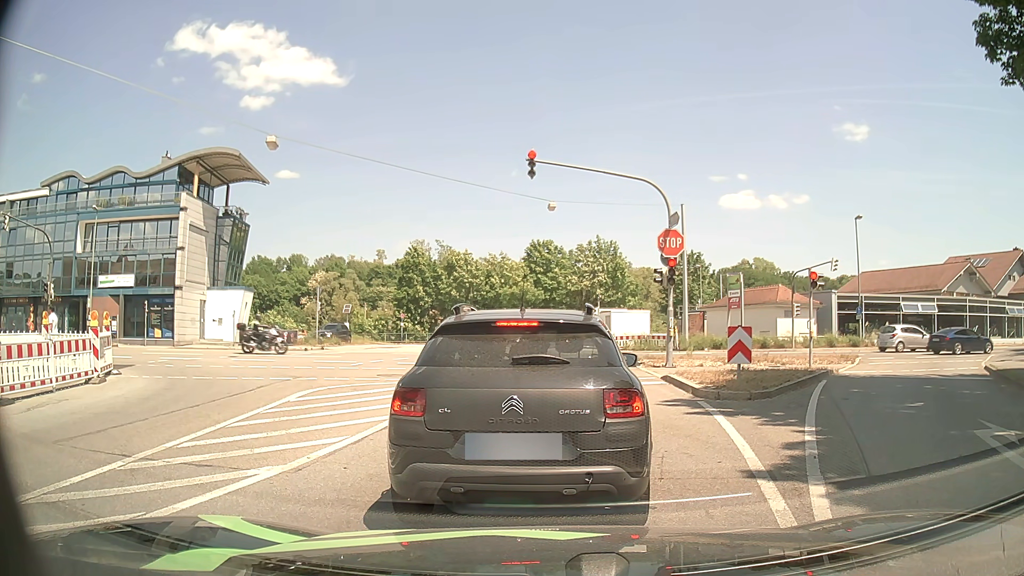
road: tertiary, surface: asphalt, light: Day
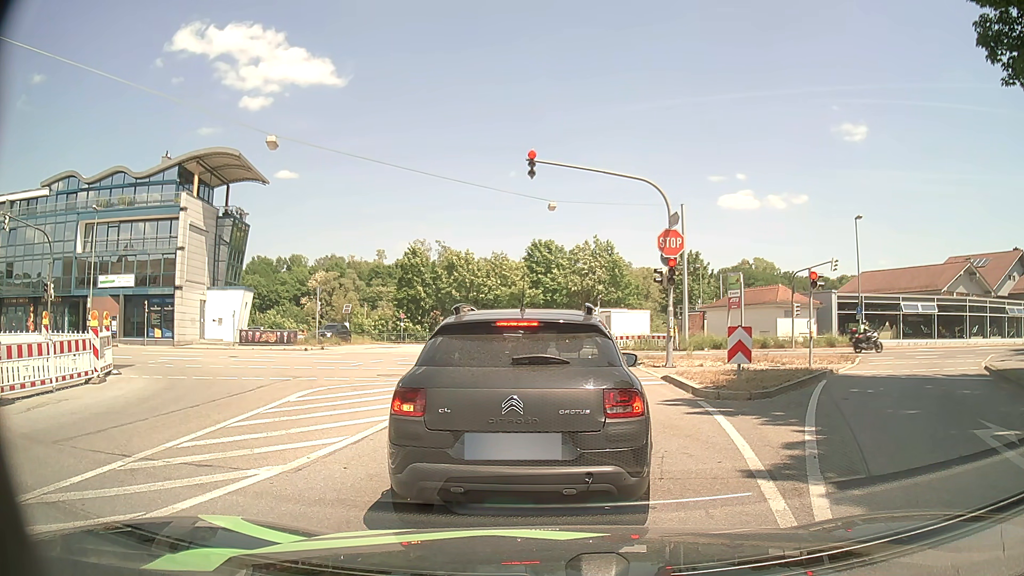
(0.0, 0.0) m; 0°
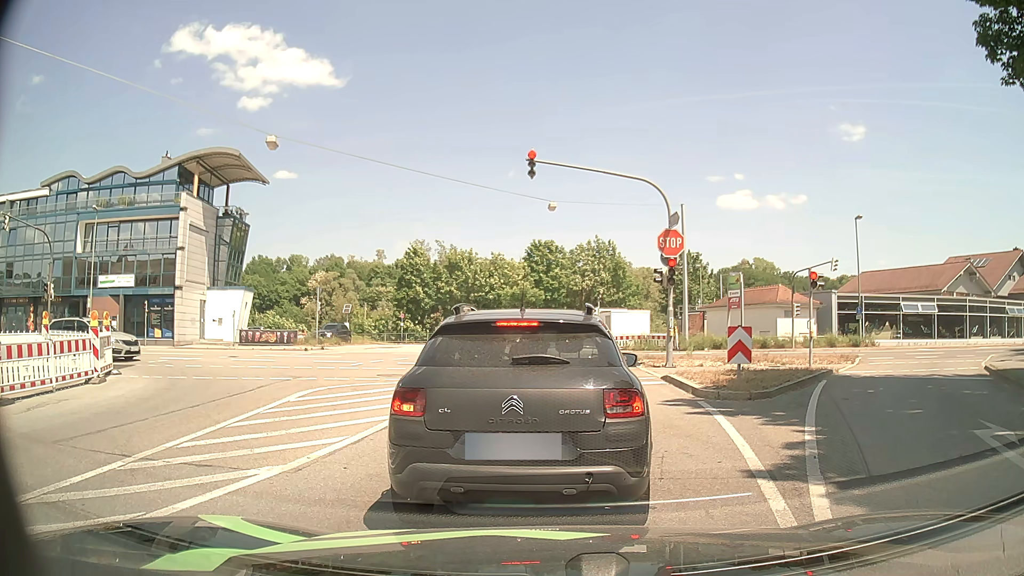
(0.0, 0.0) m; 0°
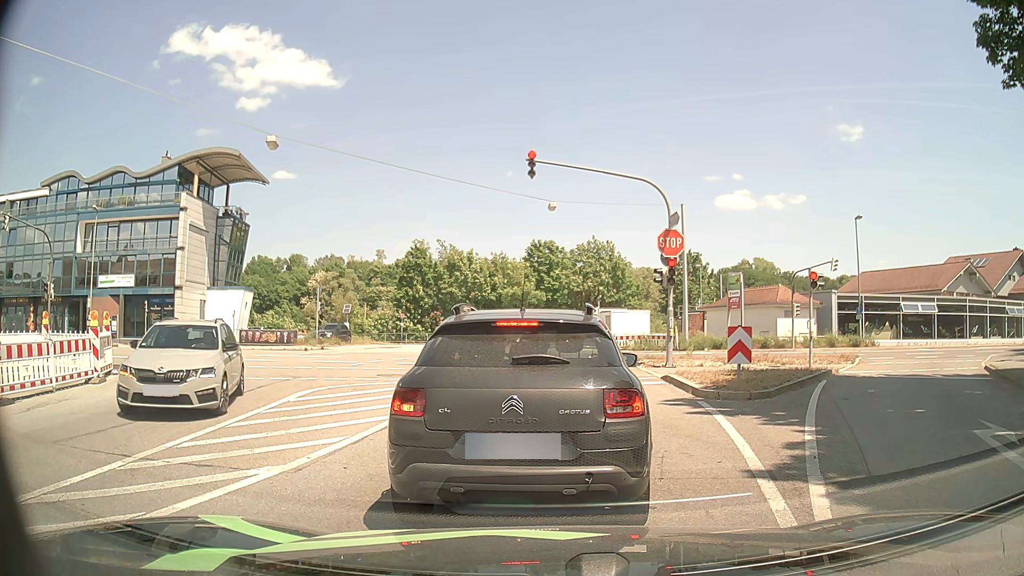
(0.0, 0.0) m; 0°
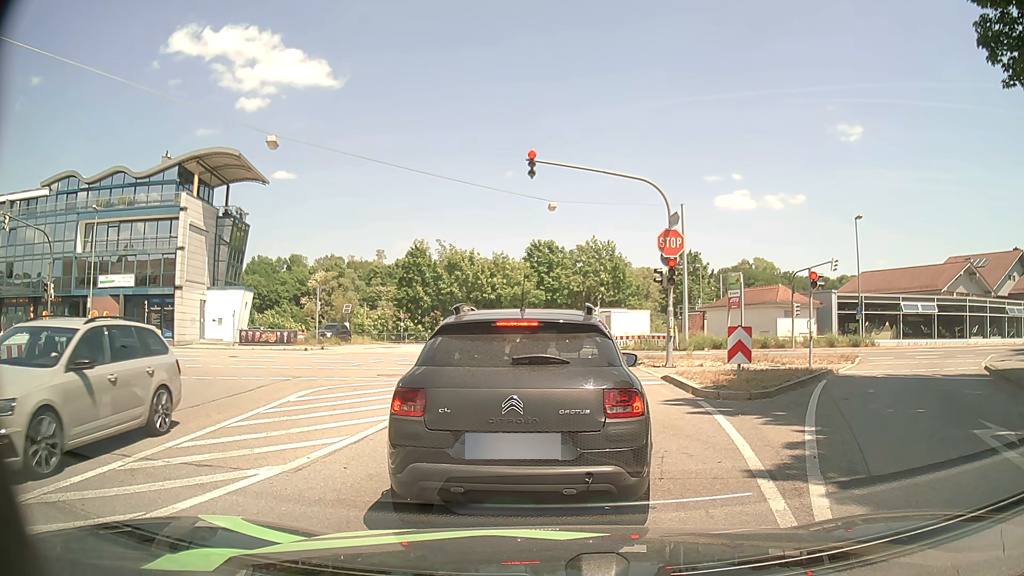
(0.0, 0.0) m; 0°
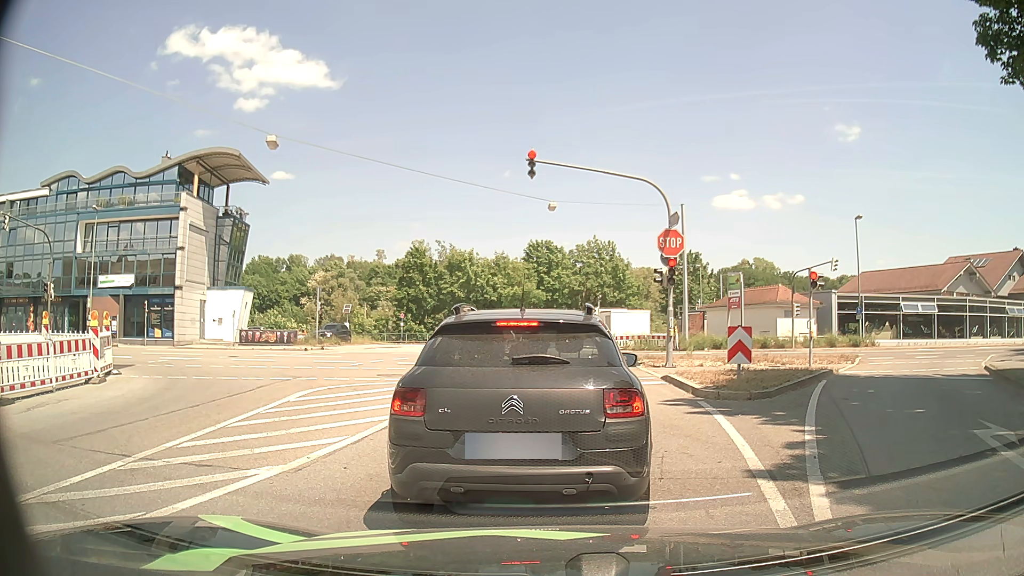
(0.0, 0.0) m; 0°
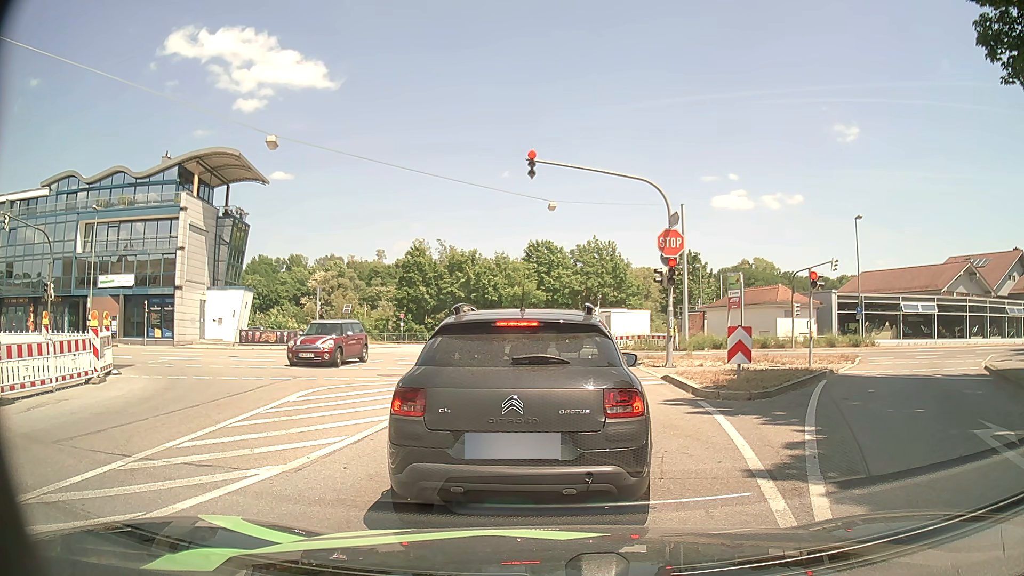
(0.0, 0.0) m; 0°
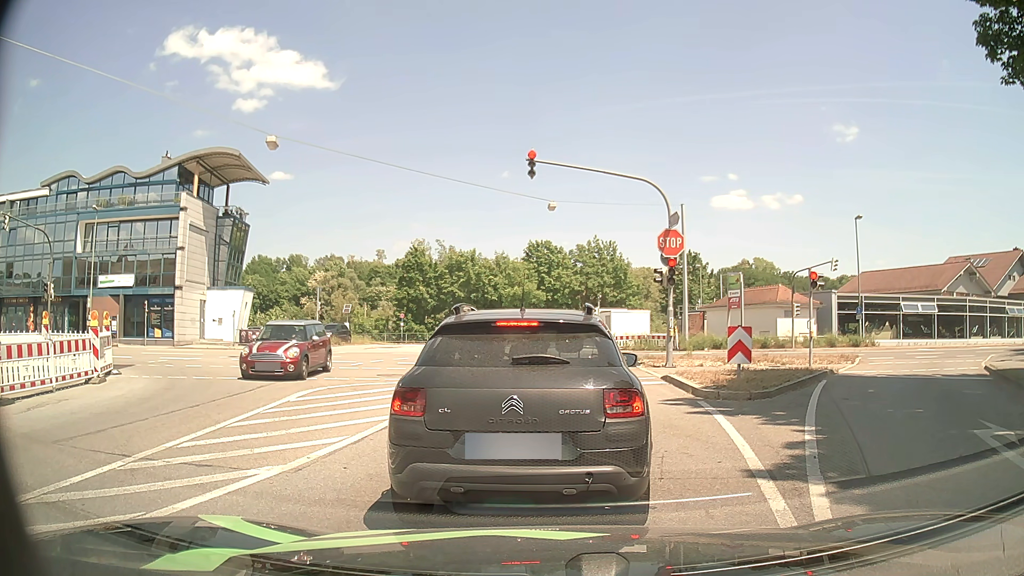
(0.0, 0.0) m; 0°
